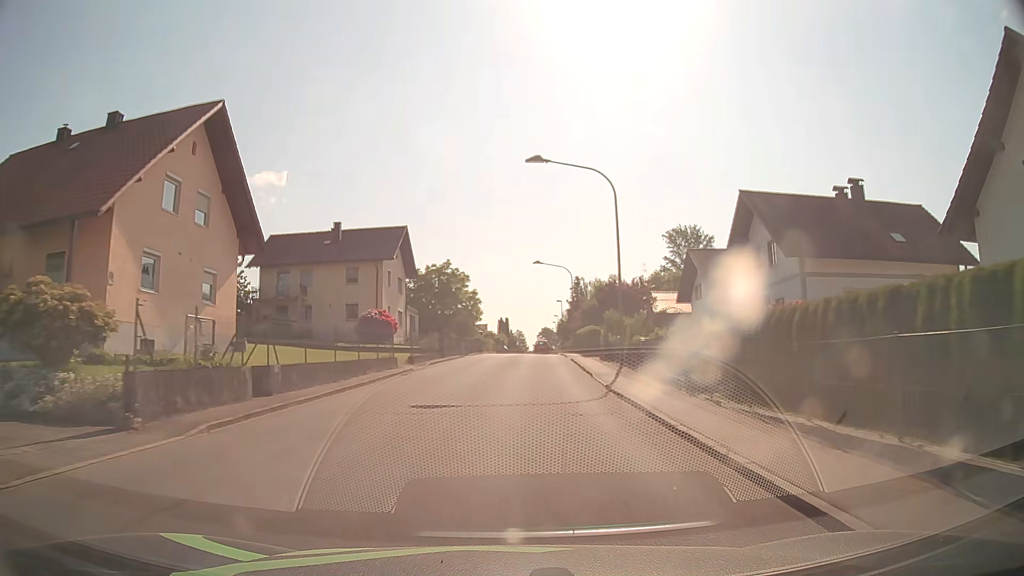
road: unclassified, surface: asphalt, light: Day
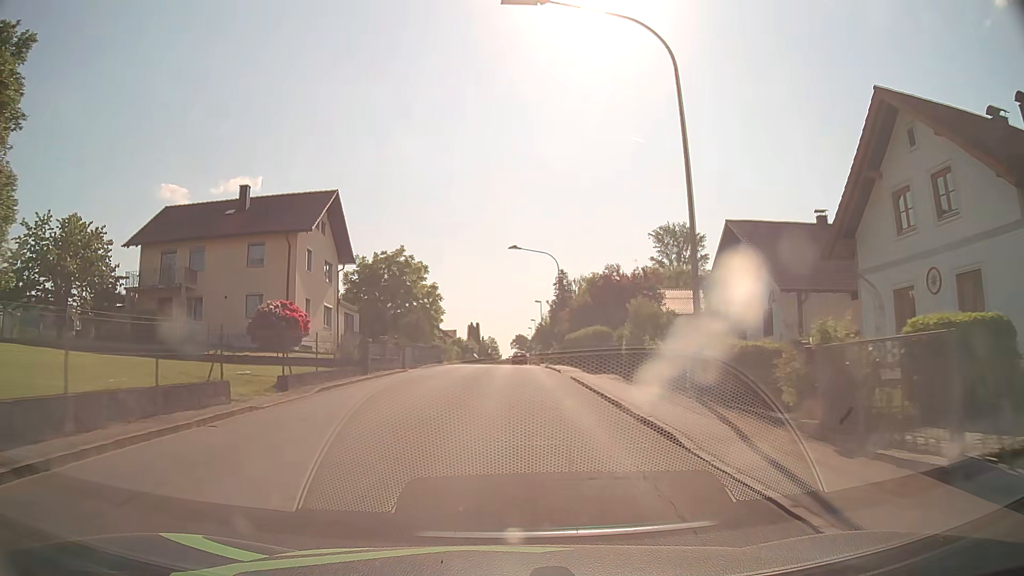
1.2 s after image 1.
(+0.4, +15.3) m; +3°
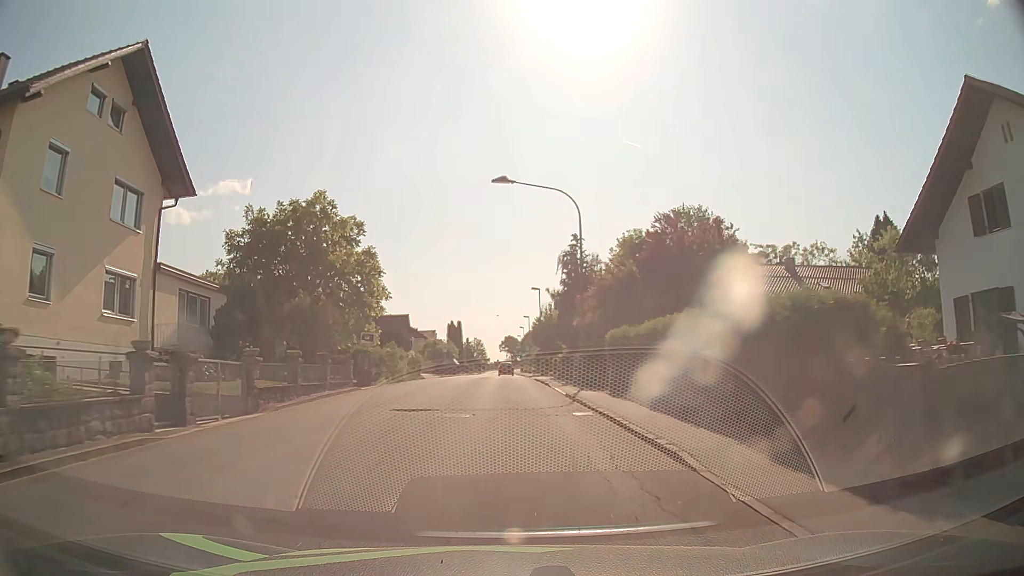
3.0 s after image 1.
(+0.2, +22.8) m; +1°
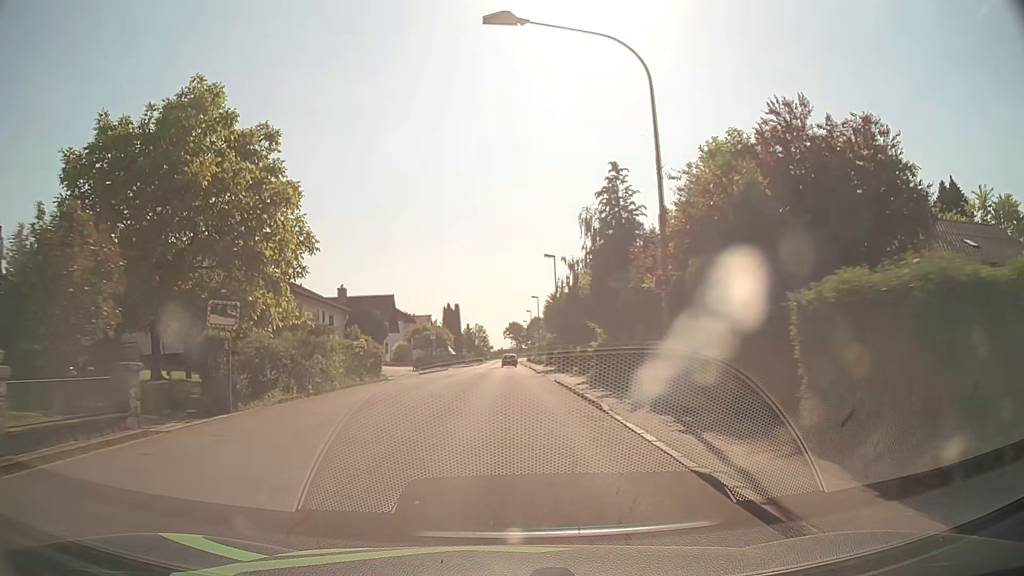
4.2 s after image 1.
(-0.1, +15.0) m; -1°
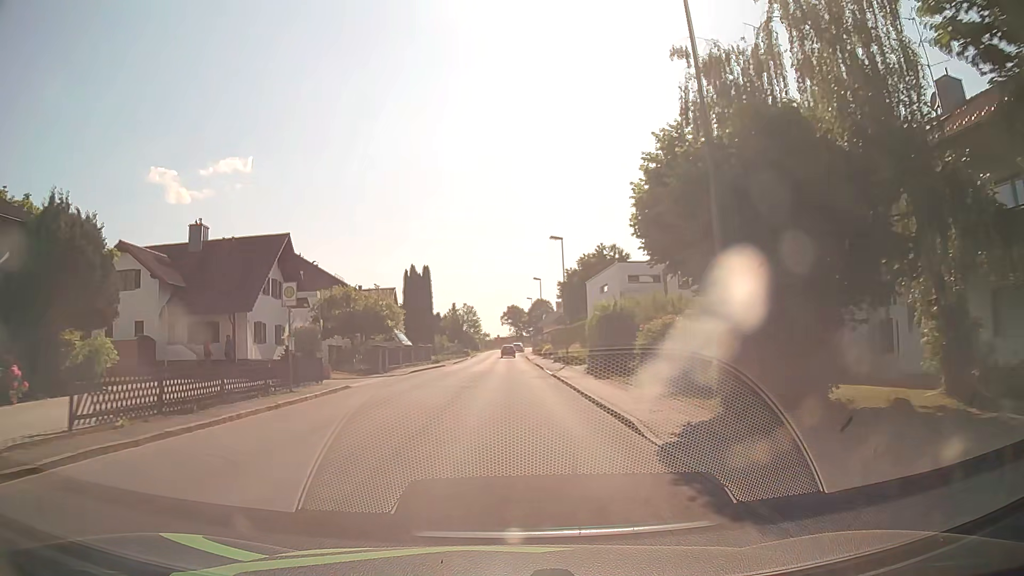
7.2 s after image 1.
(+0.3, +36.3) m; 0°
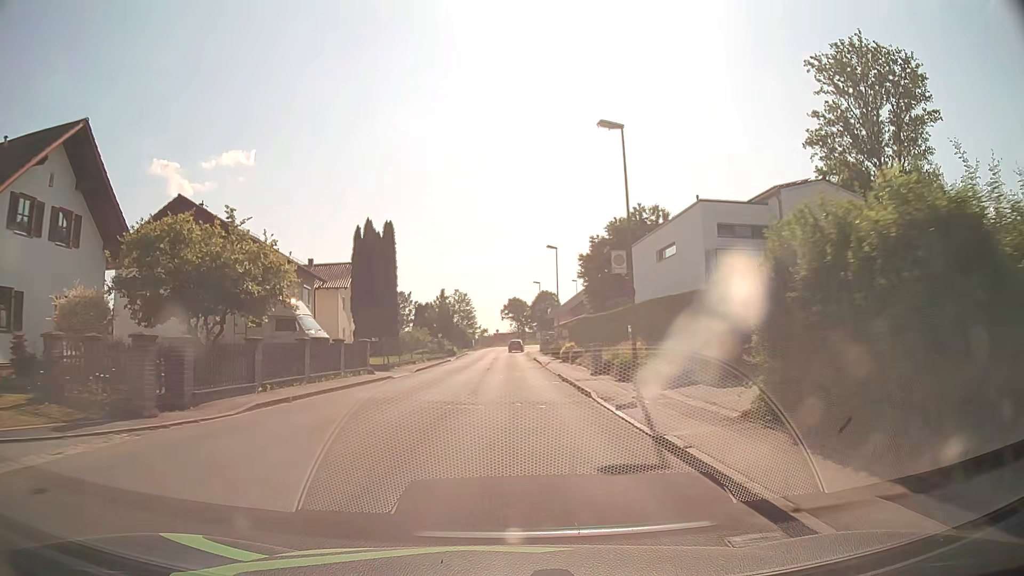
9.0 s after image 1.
(+0.1, +21.6) m; 0°
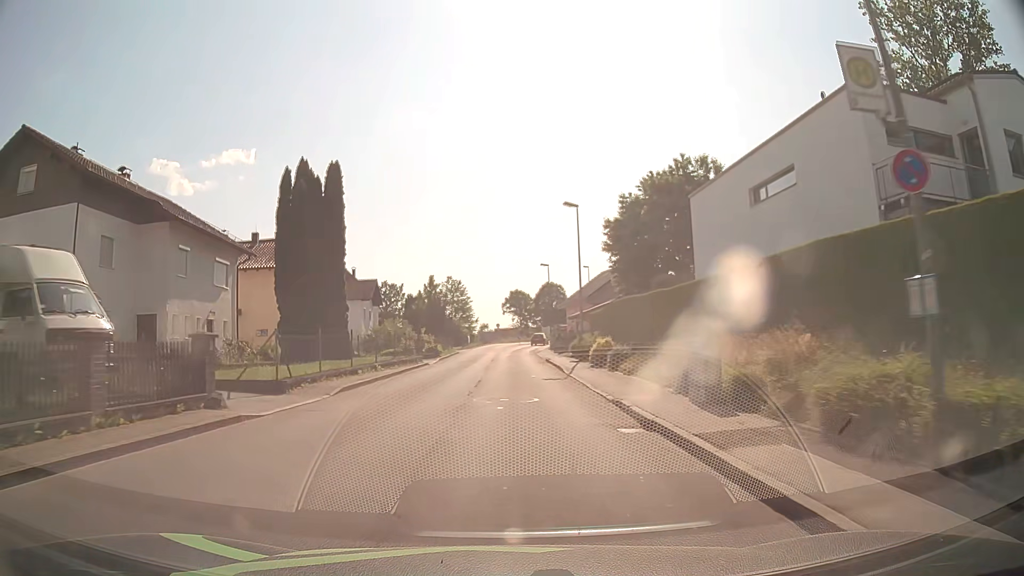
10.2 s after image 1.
(0.0, +14.3) m; 0°
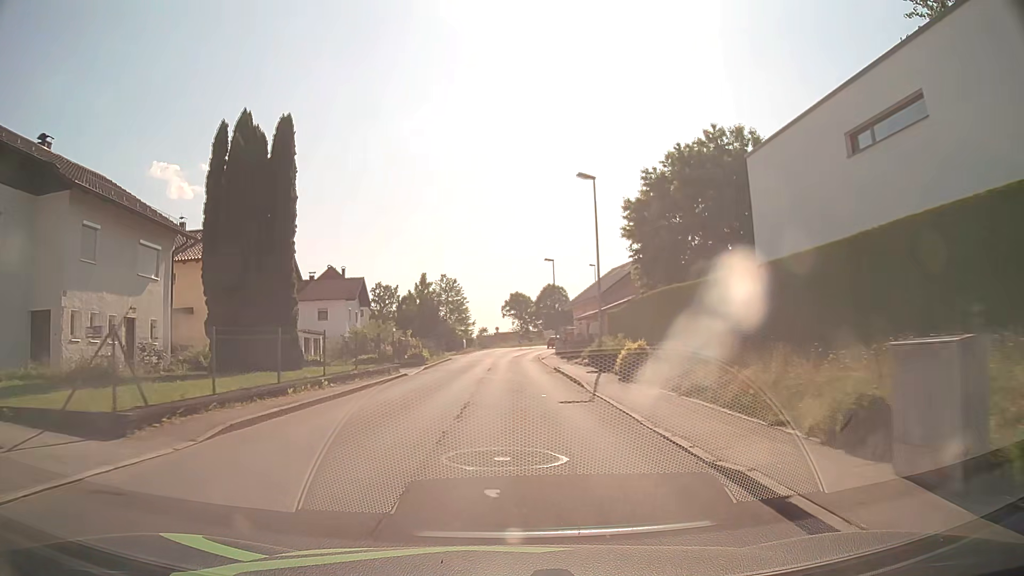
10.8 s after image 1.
(0.0, +7.1) m; 0°
